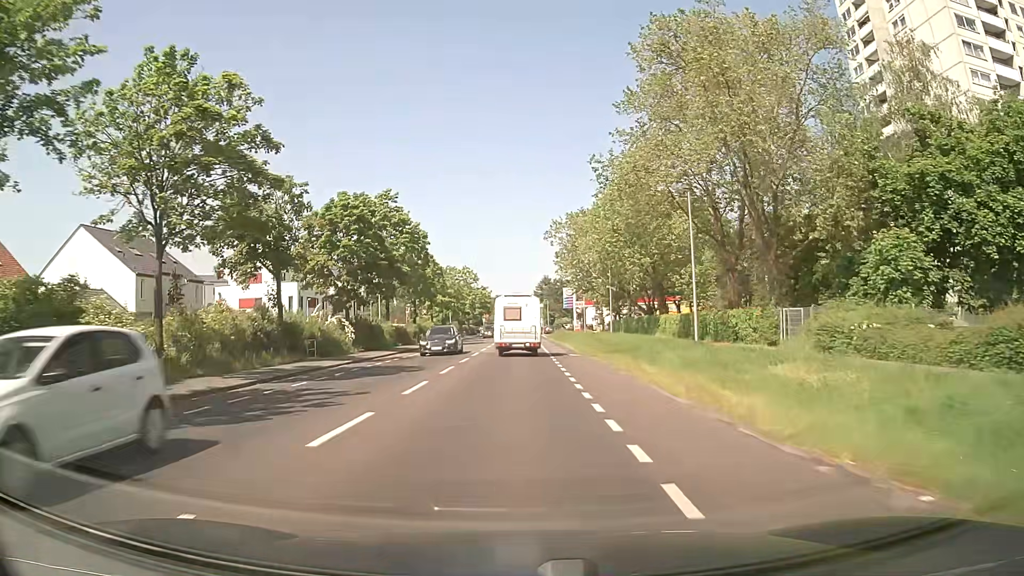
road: secondary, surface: asphalt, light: Day
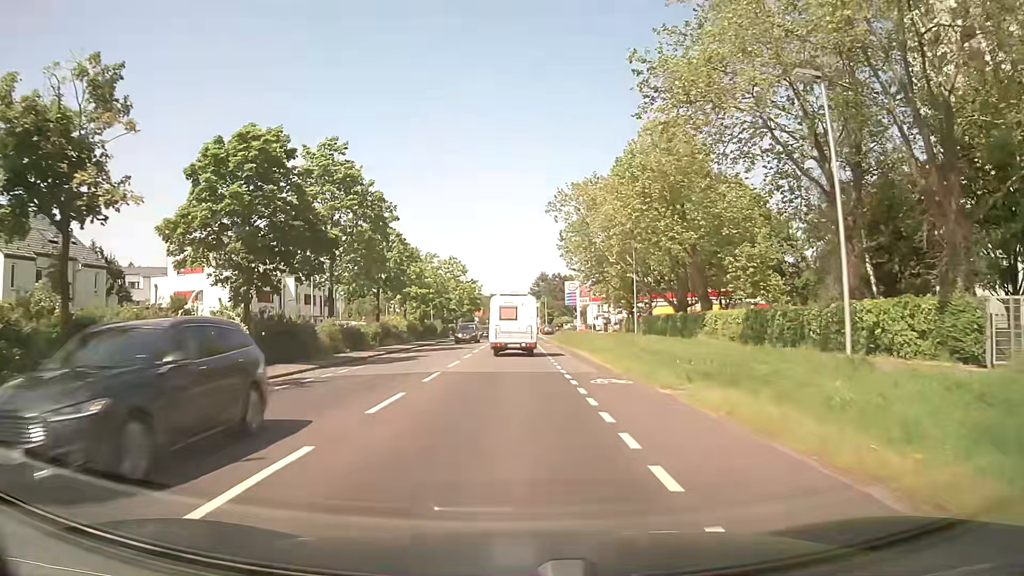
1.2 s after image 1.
(0.0, +15.2) m; 0°
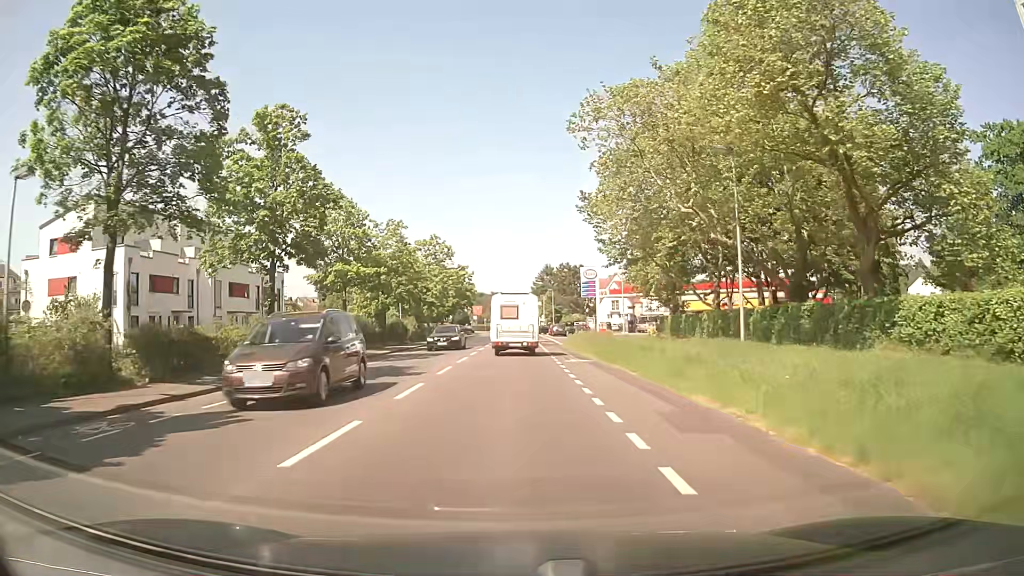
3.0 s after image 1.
(+0.1, +22.2) m; +1°
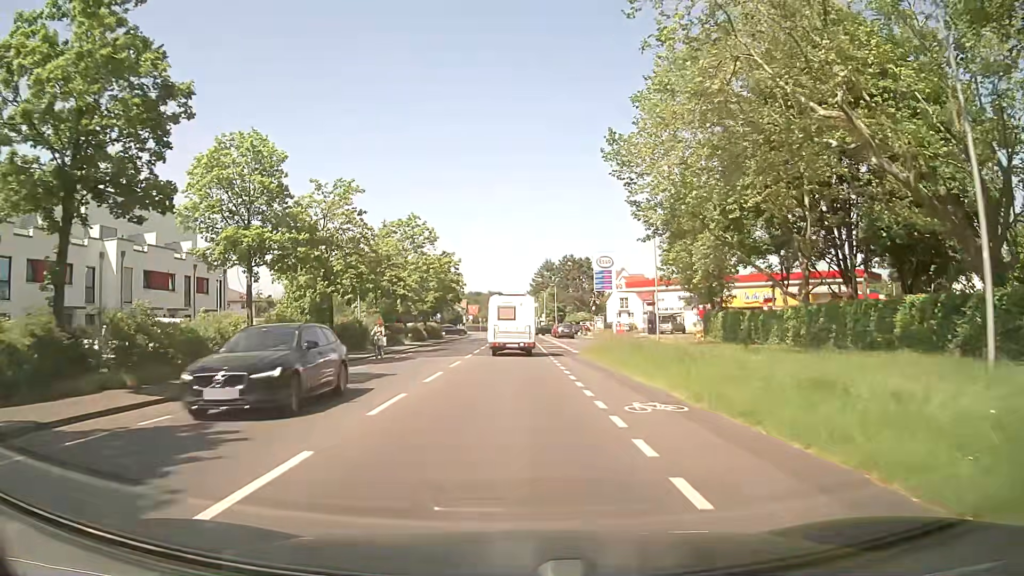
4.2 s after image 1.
(-0.2, +14.4) m; -1°
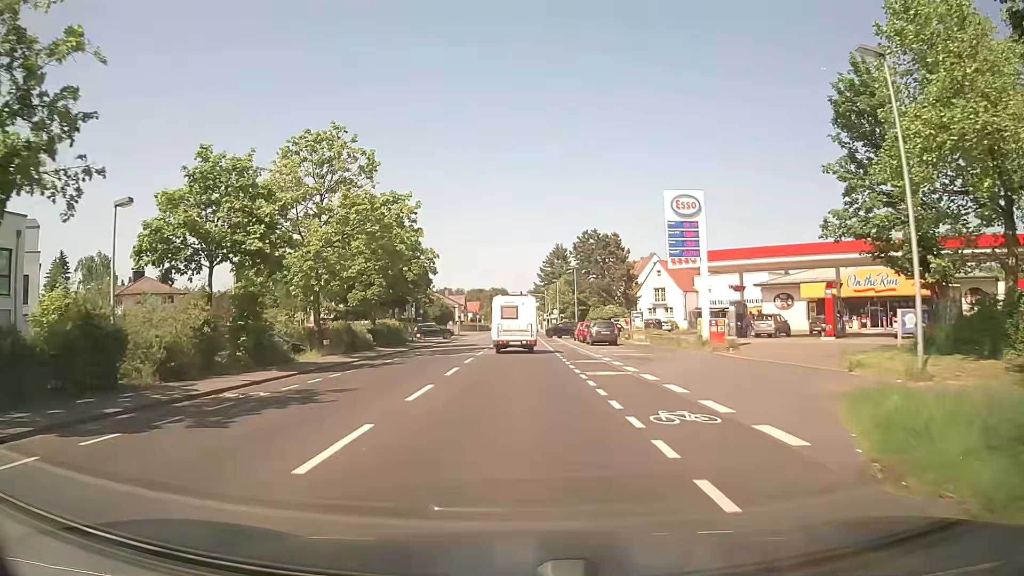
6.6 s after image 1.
(0.0, +28.1) m; 0°
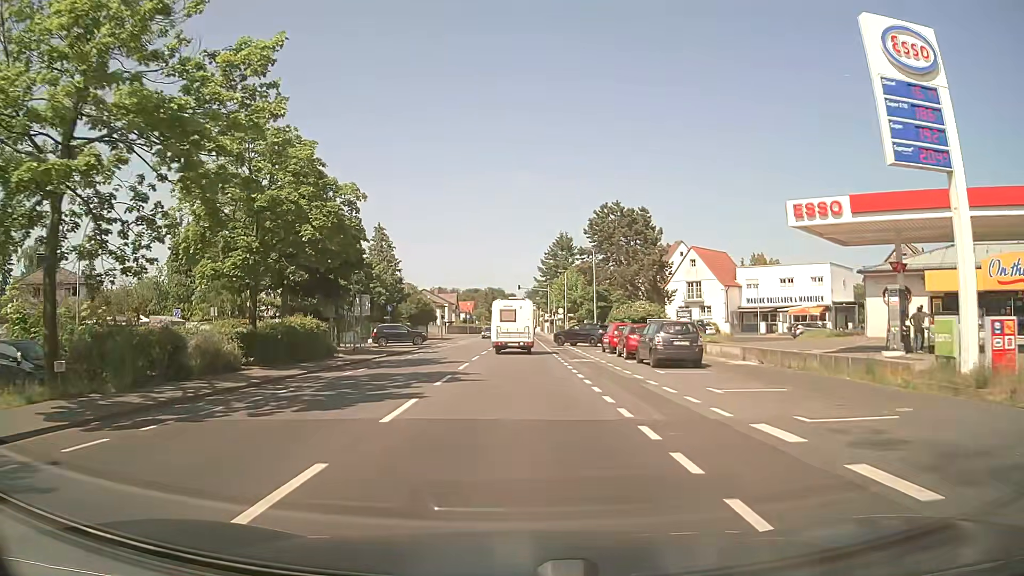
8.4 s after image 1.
(0.0, +20.6) m; 0°
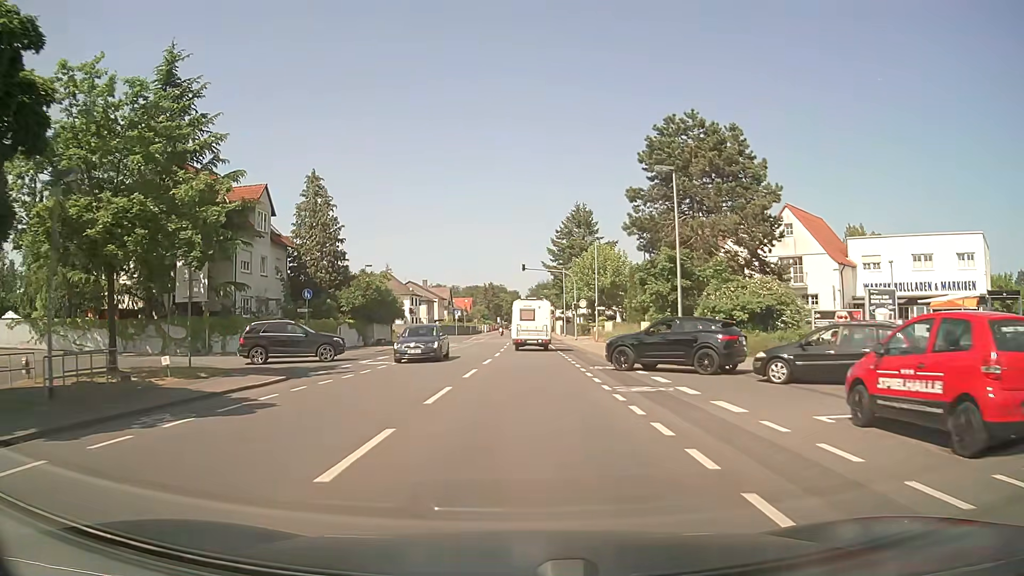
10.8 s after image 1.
(+0.1, +27.9) m; 0°
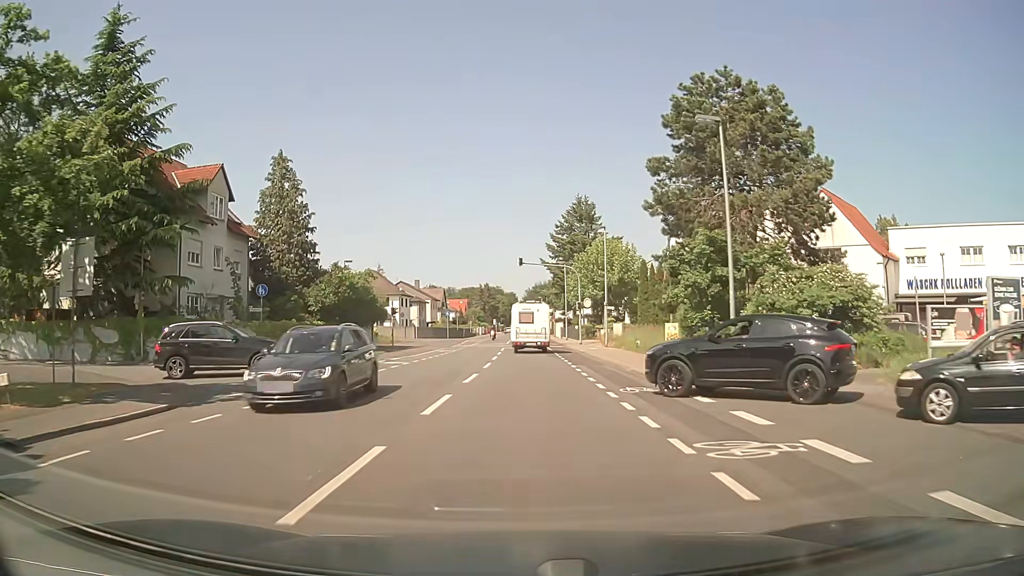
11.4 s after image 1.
(0.0, +7.1) m; 0°
(0, +10) (0, +20) (+1, +30) (+1, +40) (+1, +50) (+1, +60) (+1, +70) (+1, +80) (+1, +90) (+2, +100) m
